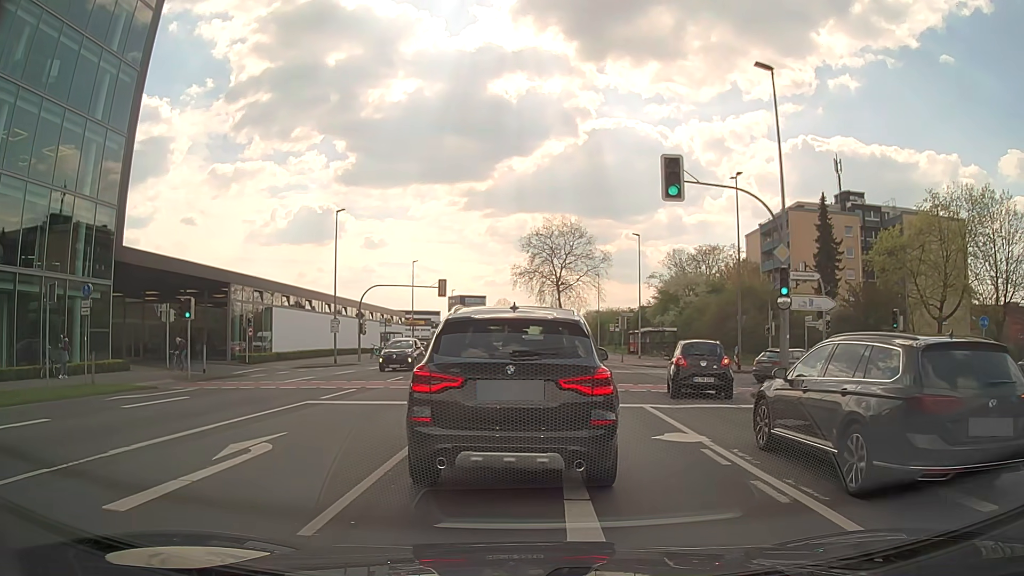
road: secondary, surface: asphalt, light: Day
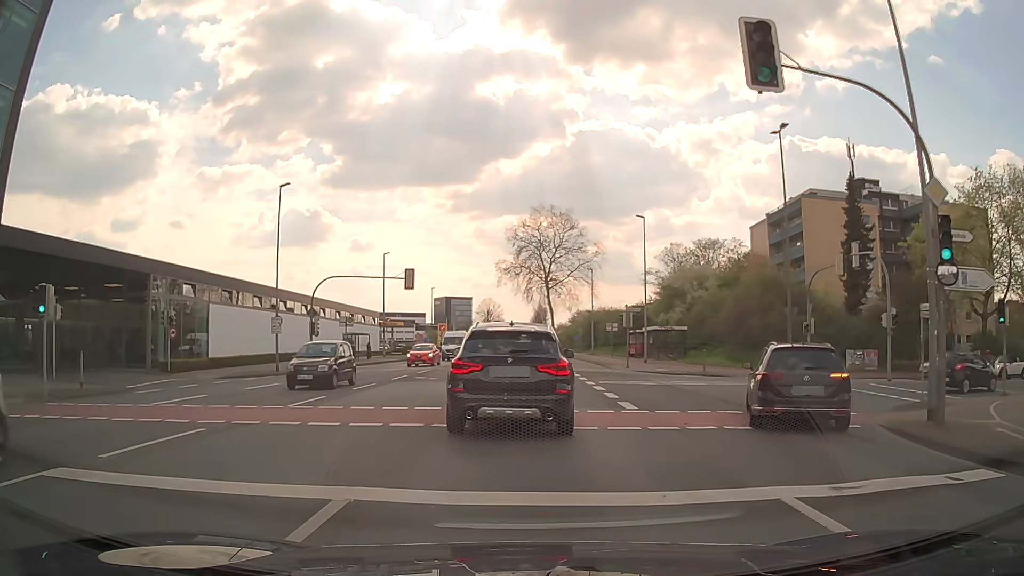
(+0.1, +9.2) m; 0°
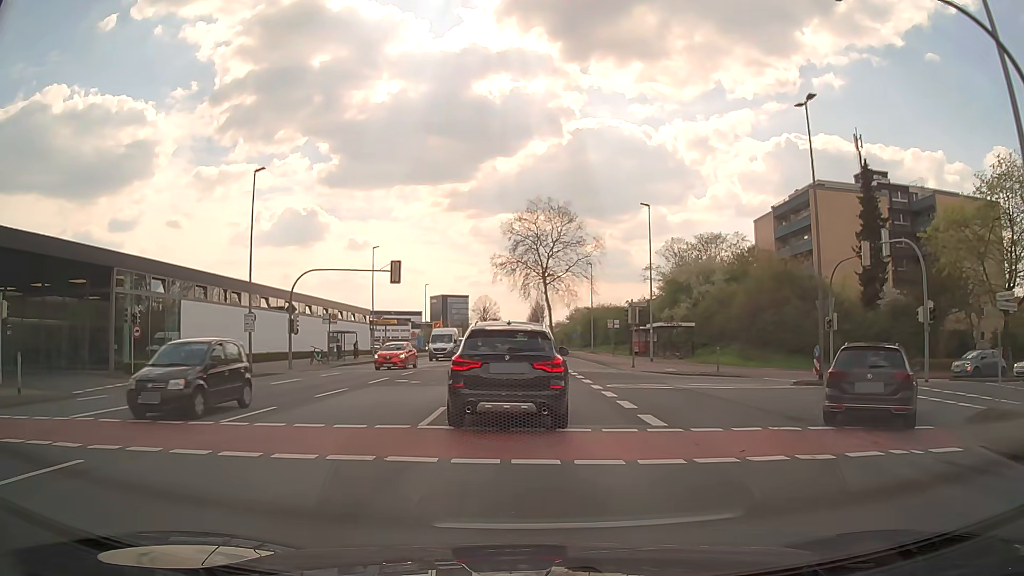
(0.0, +3.6) m; +1°
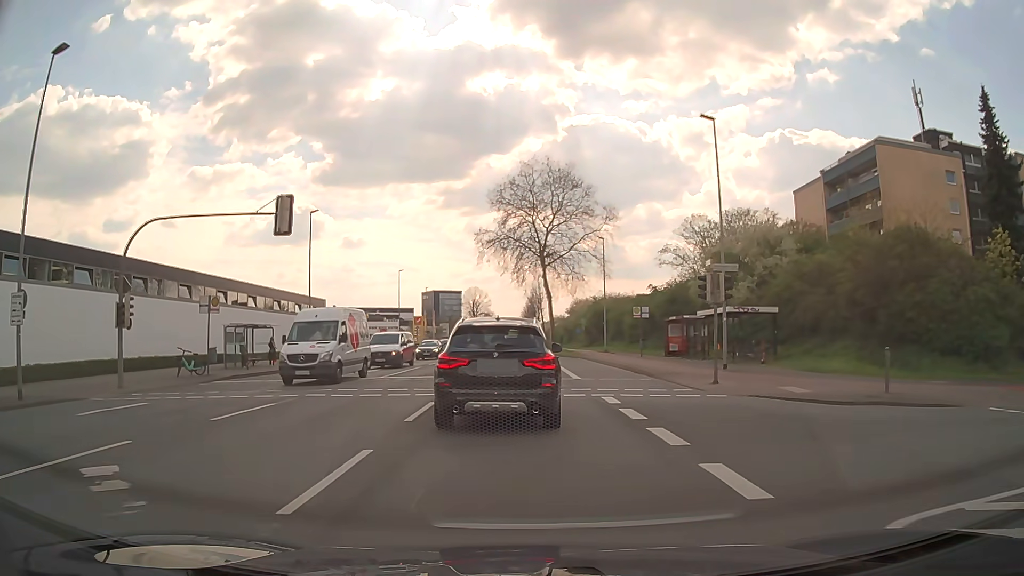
(-0.1, +18.0) m; 0°
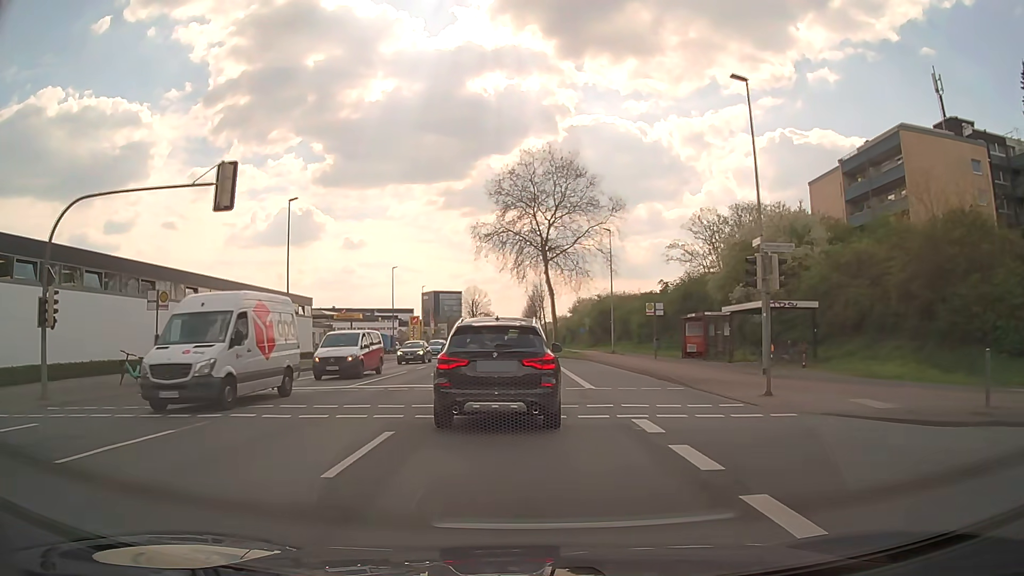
(0.0, +4.6) m; 0°
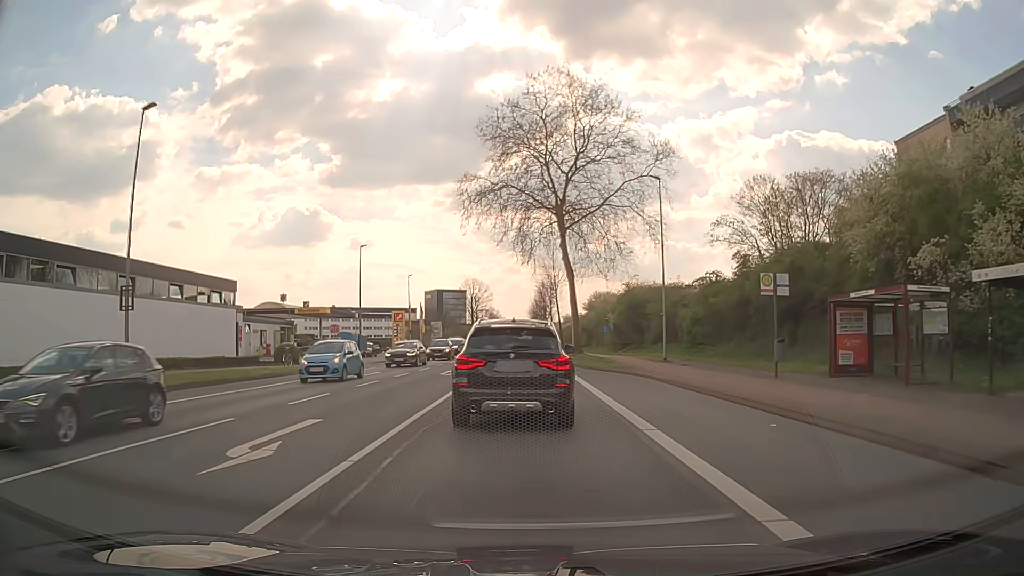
(0.0, +19.3) m; 0°
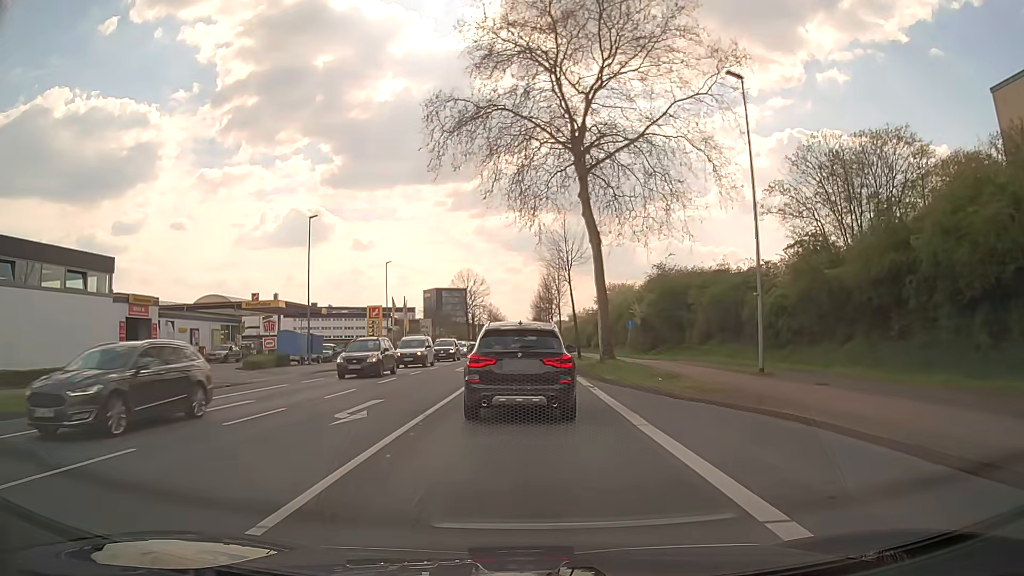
(0.0, +15.8) m; 0°
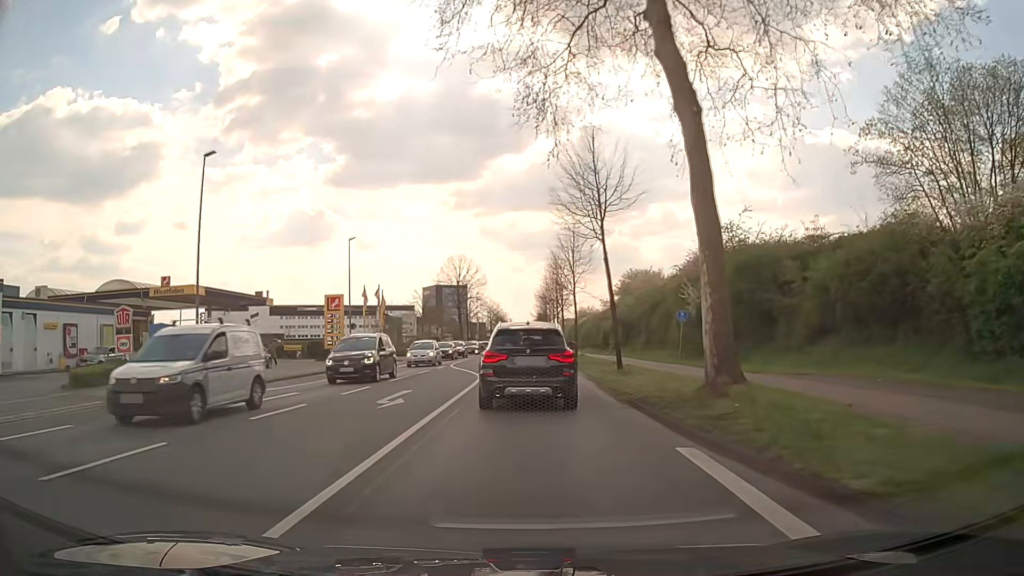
(-0.1, +17.5) m; 0°
(0, +10) (0, +20) (0, +30) (0, +40) (0, +50) (0, +60) (0, +70) (0, +80) (0, +90) (0, +100) m
